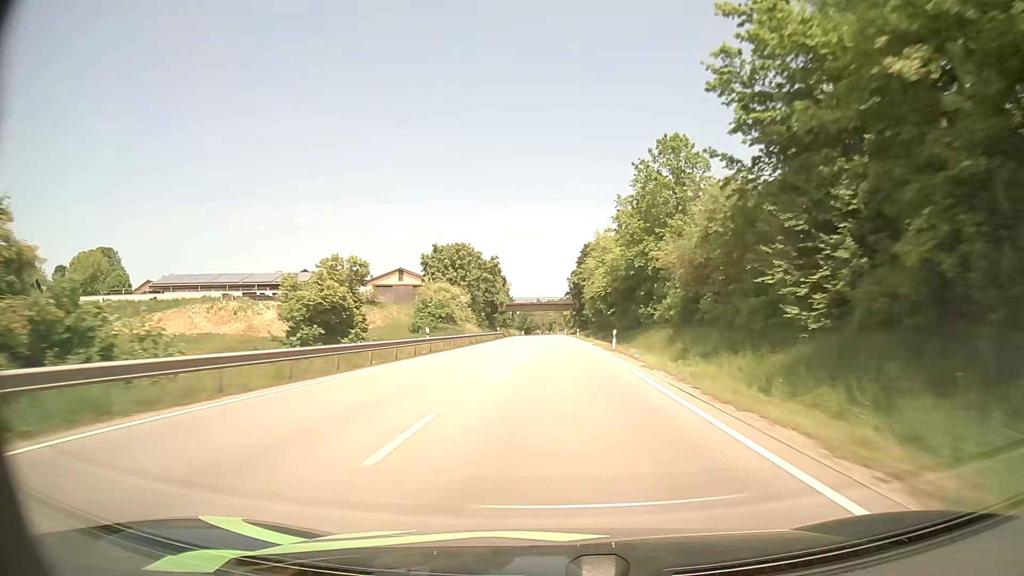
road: primary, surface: asphalt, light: Day
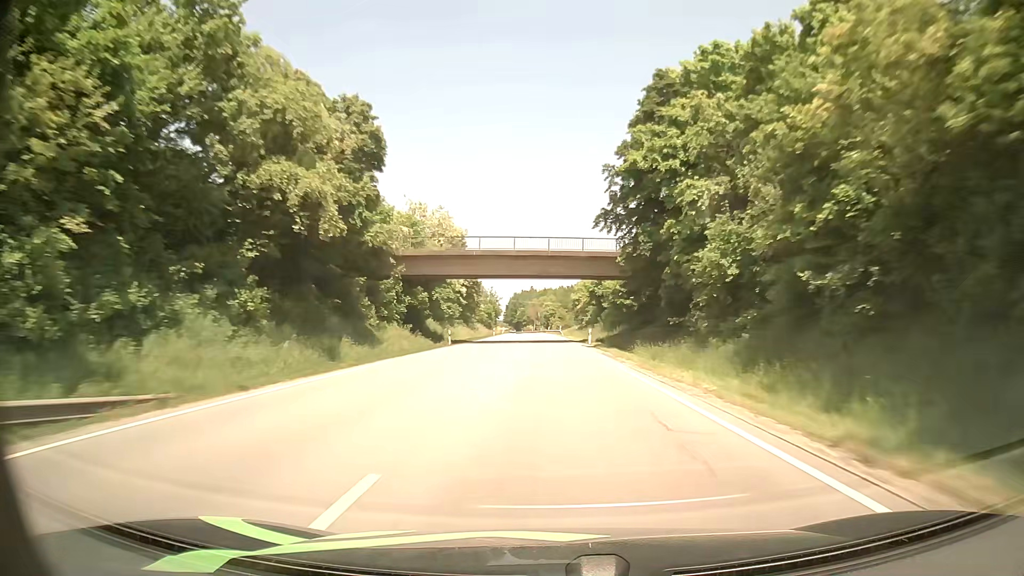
(+0.4, +89.3) m; 0°
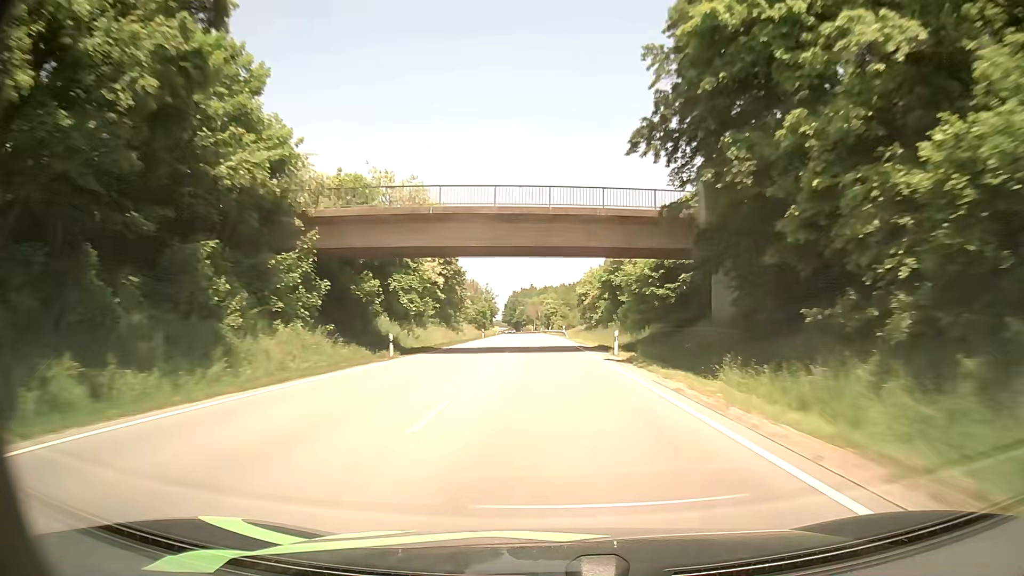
(0.0, +18.0) m; 0°
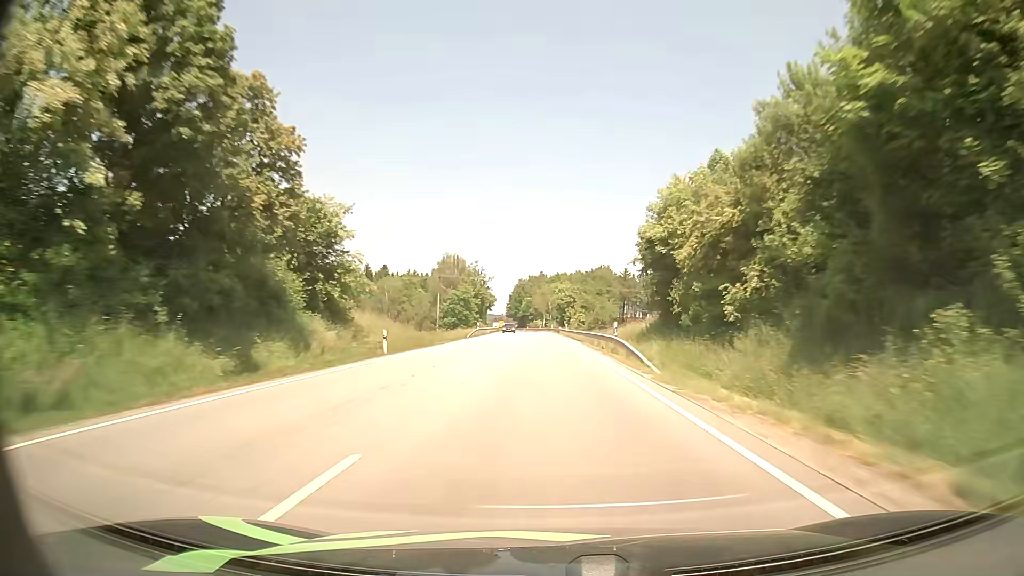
(-0.3, +54.1) m; -1°
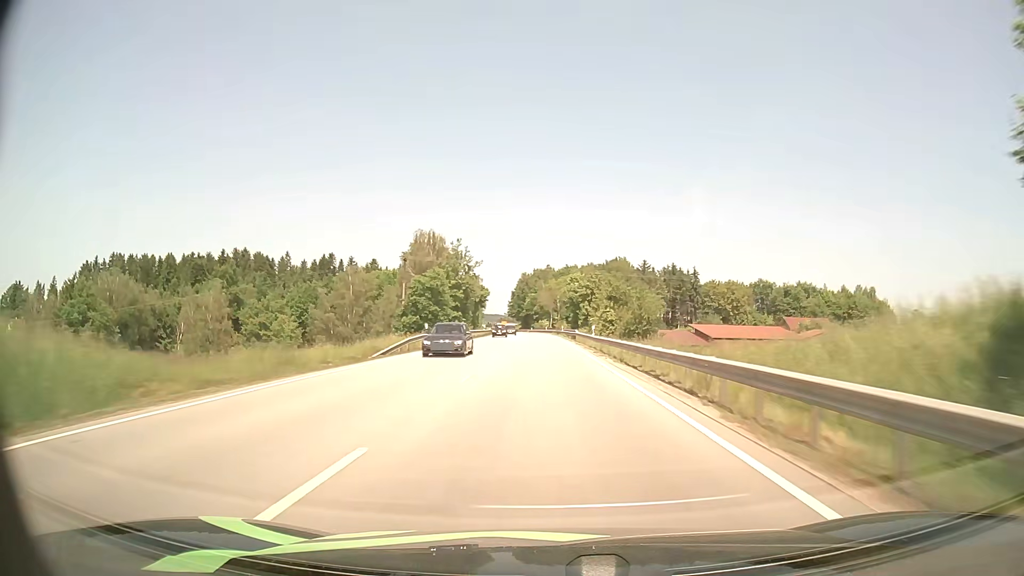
(-0.3, +35.9) m; -1°
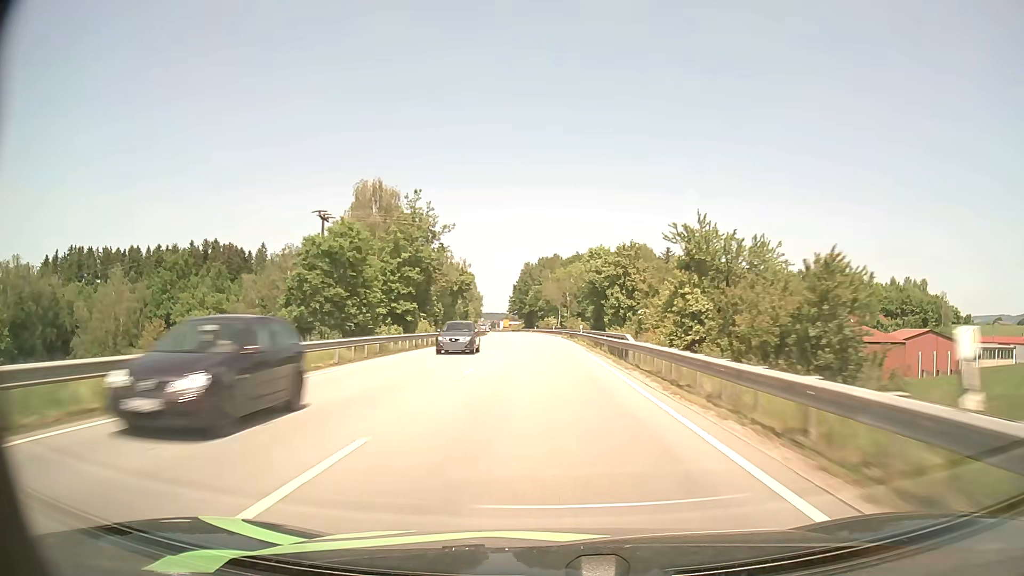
(-0.1, +35.8) m; 0°
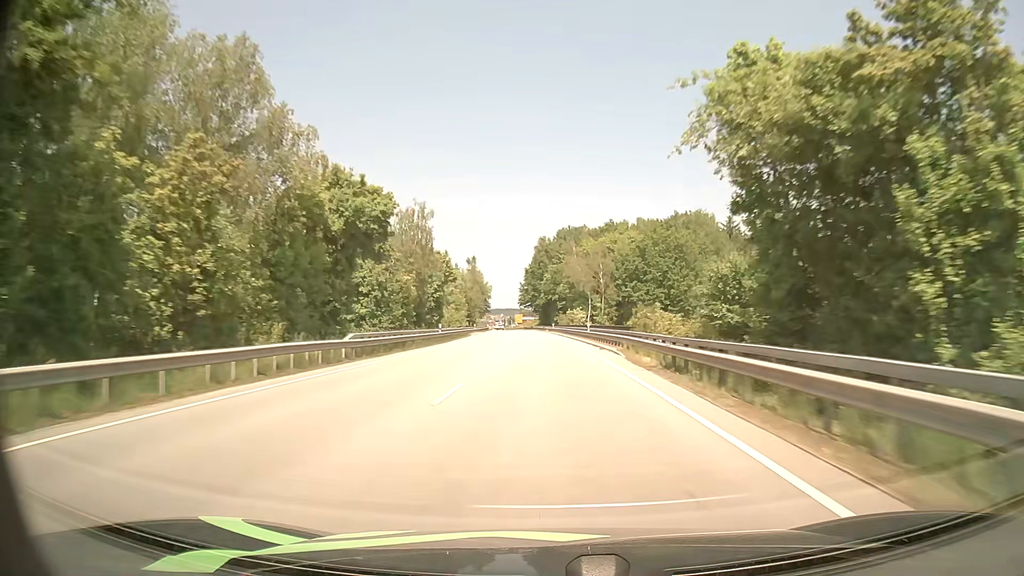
(-0.6, +53.2) m; -2°
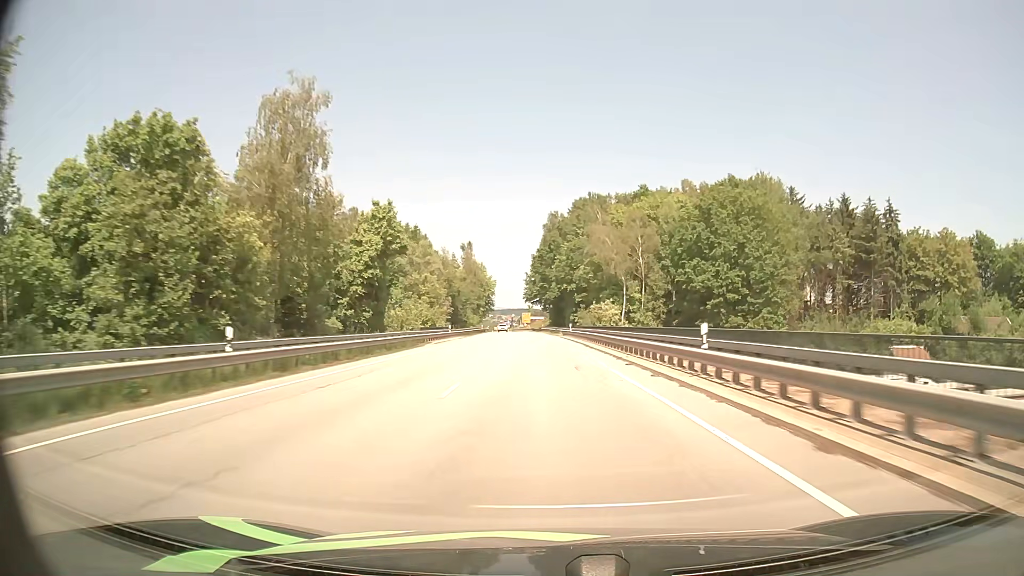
(-0.3, +35.1) m; -1°
(0, +10) (0, +20) (0, +30) (-1, +40) (-1, +50) (-1, +60) (-2, +70) (-2, +80) (-3, +90) (-3, +100) m
